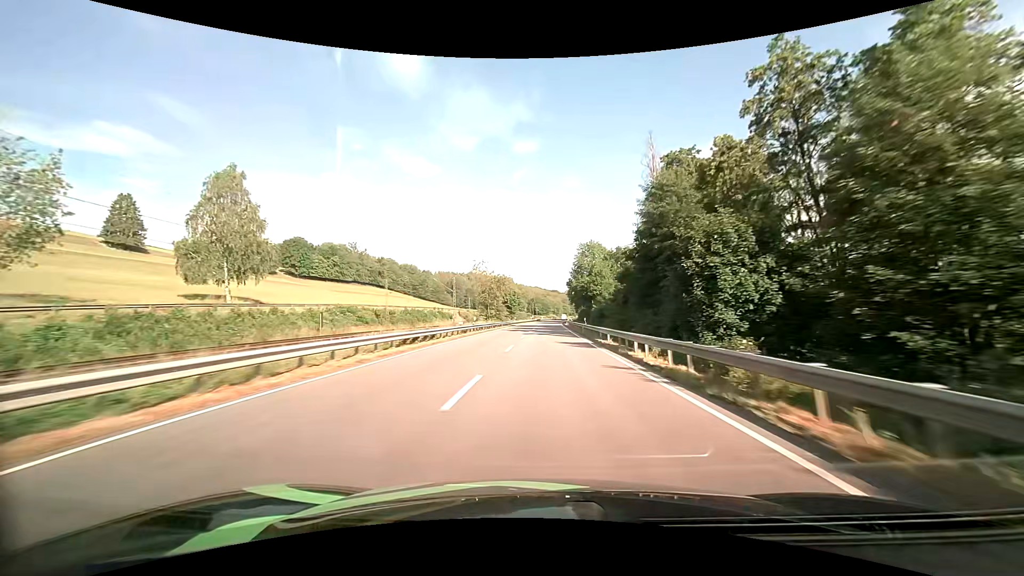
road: primary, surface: asphalt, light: Day
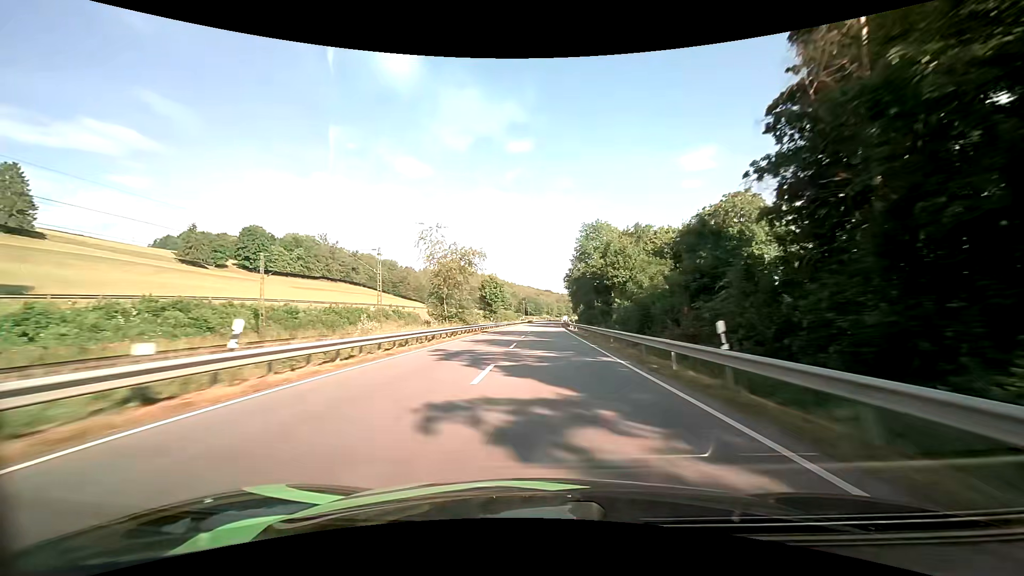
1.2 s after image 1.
(+0.3, +33.6) m; +1°
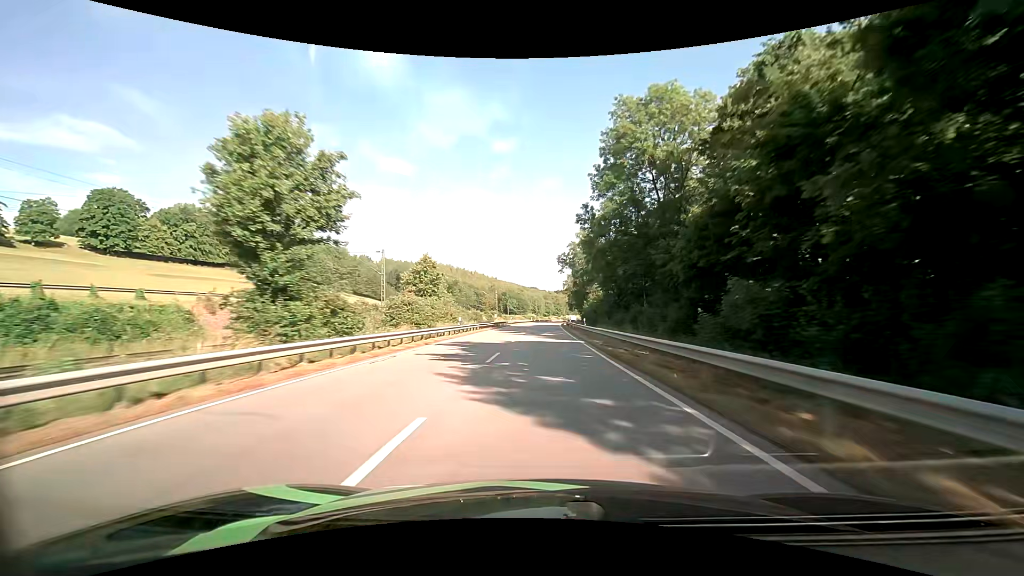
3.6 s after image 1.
(+1.2, +68.1) m; +2°
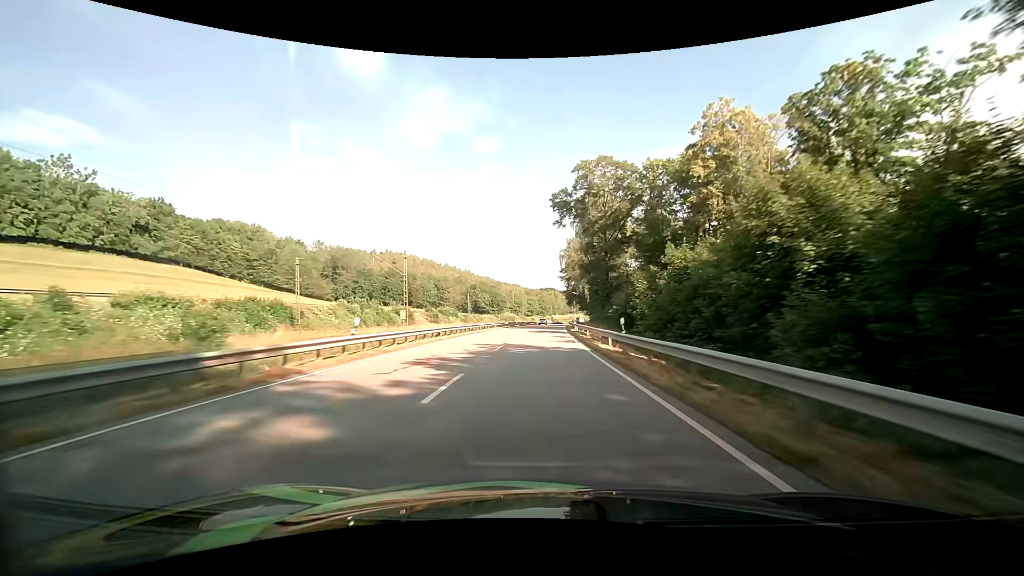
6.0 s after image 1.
(+0.9, +68.3) m; +2°
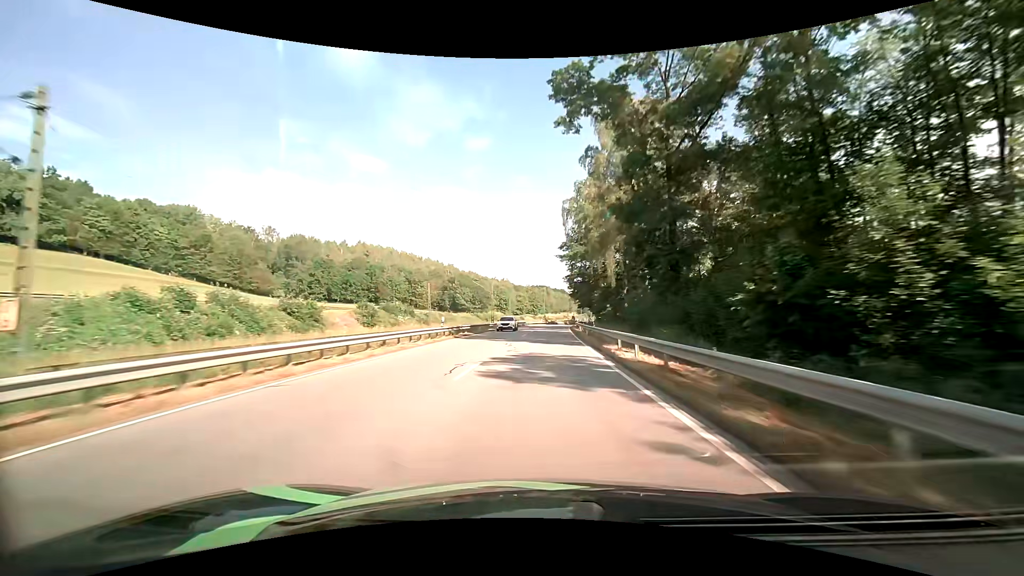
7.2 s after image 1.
(+0.2, +33.7) m; +1°
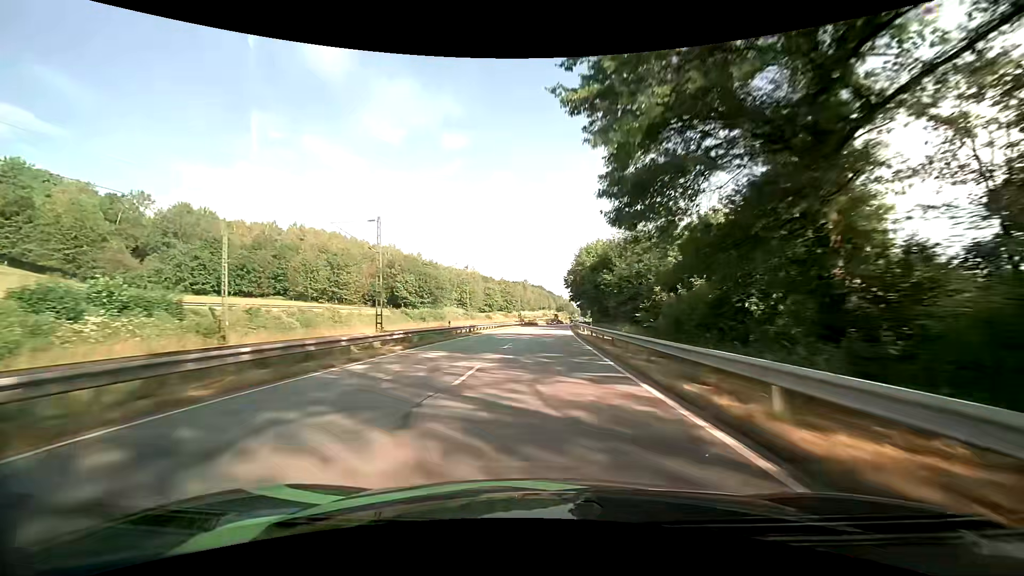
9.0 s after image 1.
(+1.1, +49.8) m; +3°
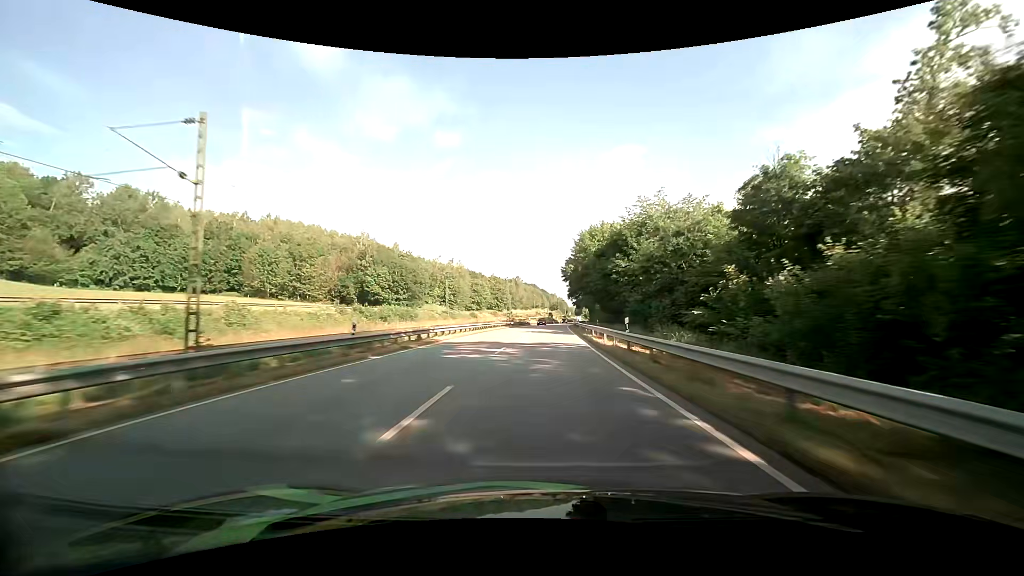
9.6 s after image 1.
(+0.1, +16.4) m; +1°
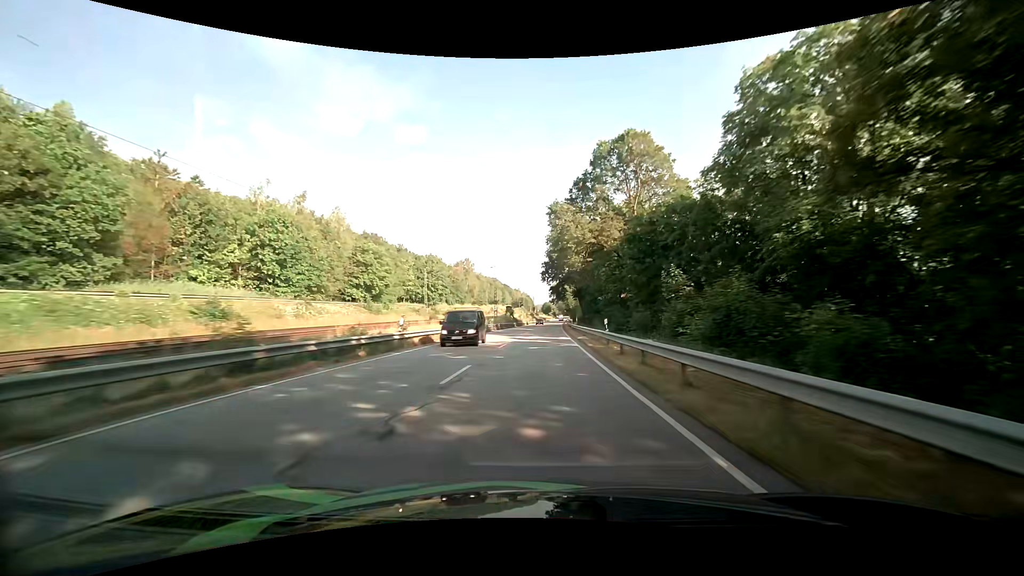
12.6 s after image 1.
(+2.6, +81.0) m; +4°
(0, +10) (0, +20) (0, +30) (+1, +40) (+1, +50) (+1, +60) (+2, +70) (+2, +80) (+2, +90) (+3, +100) m
